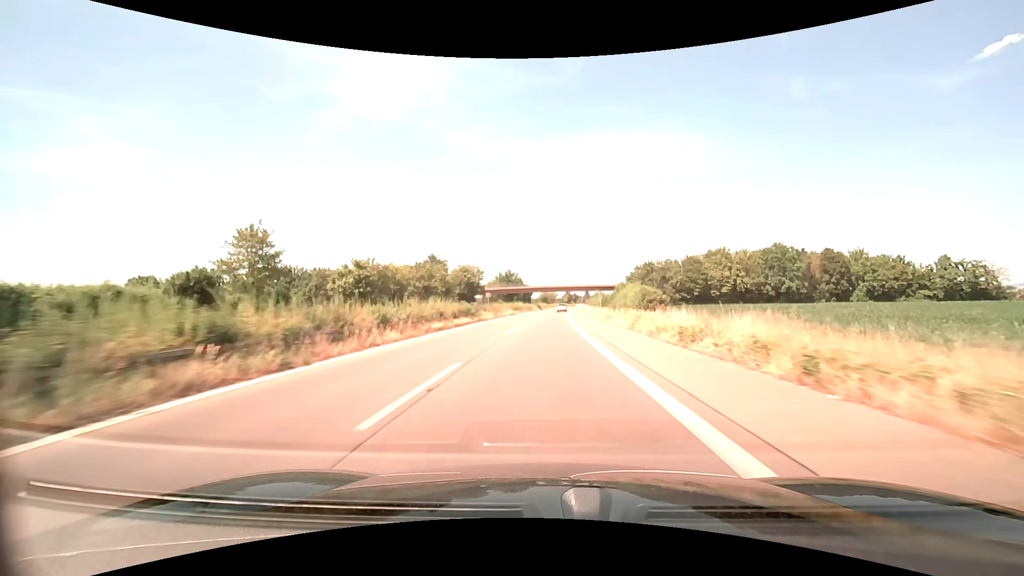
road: trunk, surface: asphalt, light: Day
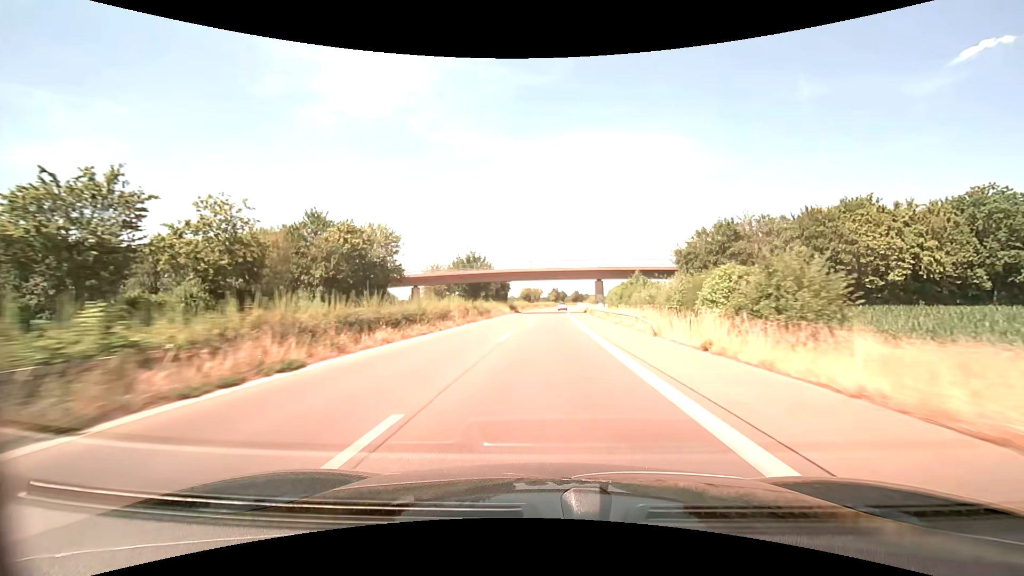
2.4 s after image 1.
(+0.9, +59.5) m; +2°
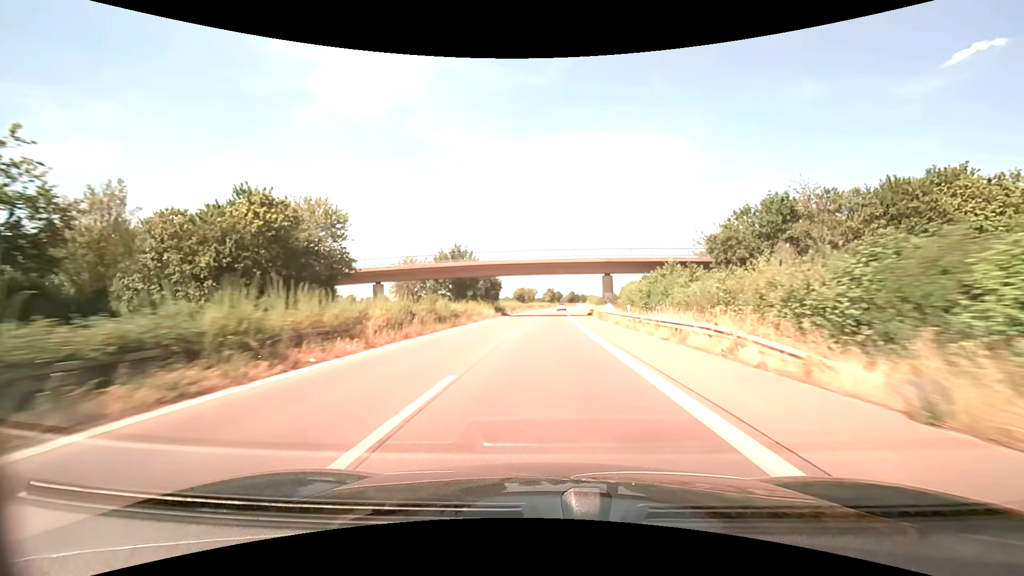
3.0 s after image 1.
(+0.1, +14.8) m; +1°
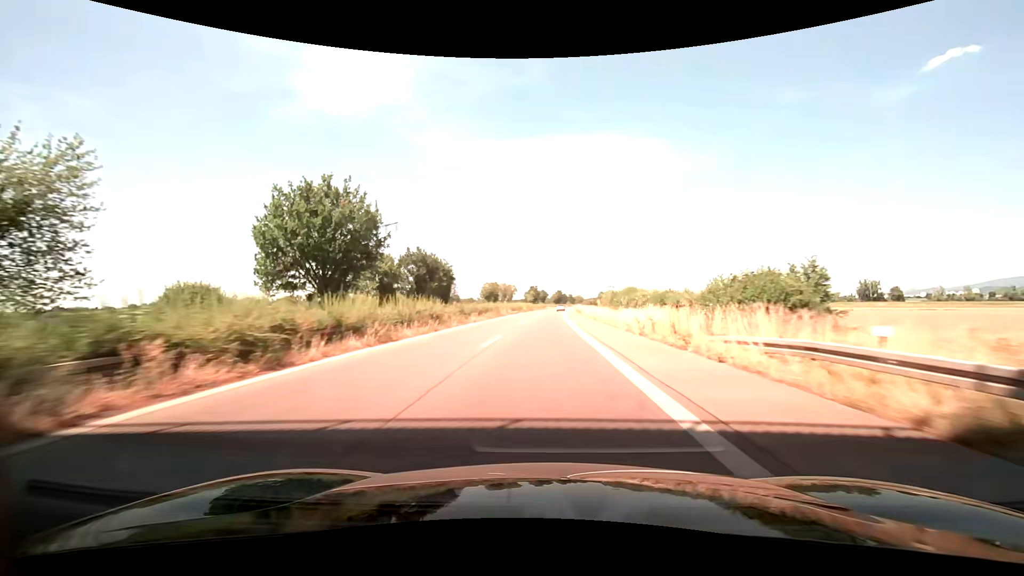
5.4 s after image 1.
(+1.1, +59.3) m; +1°
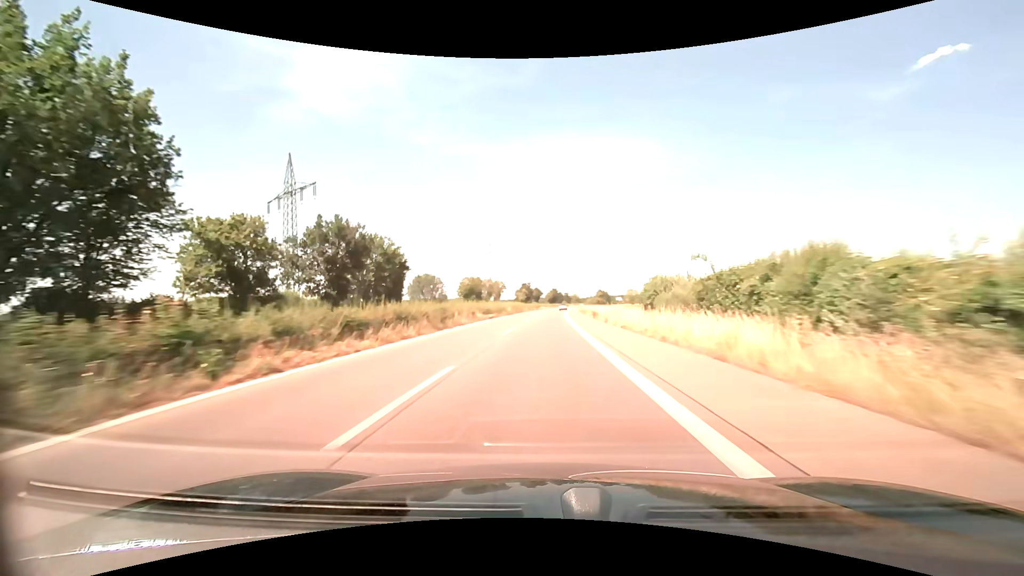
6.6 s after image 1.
(+0.3, +29.6) m; +1°
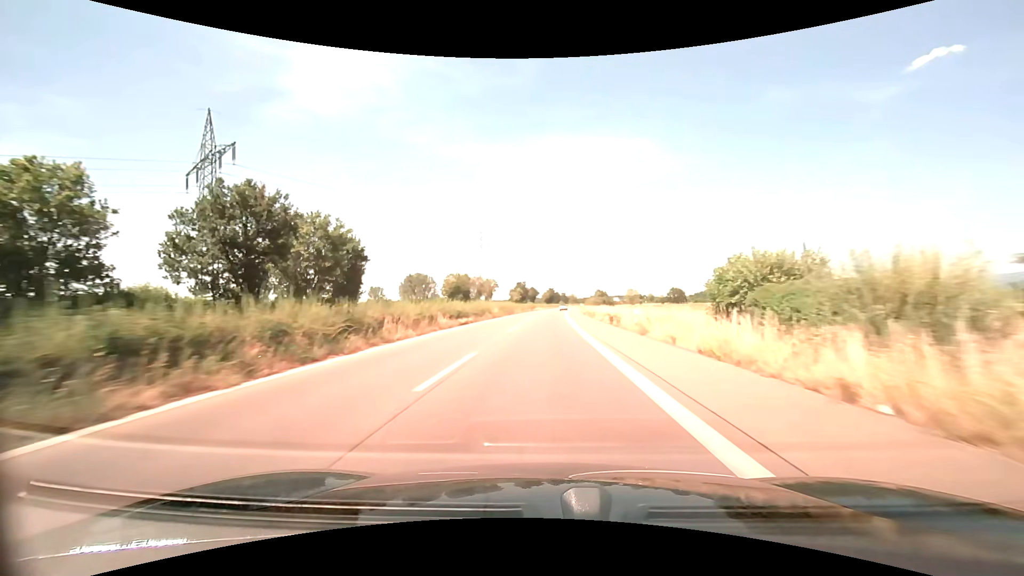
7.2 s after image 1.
(0.0, +14.8) m; 0°
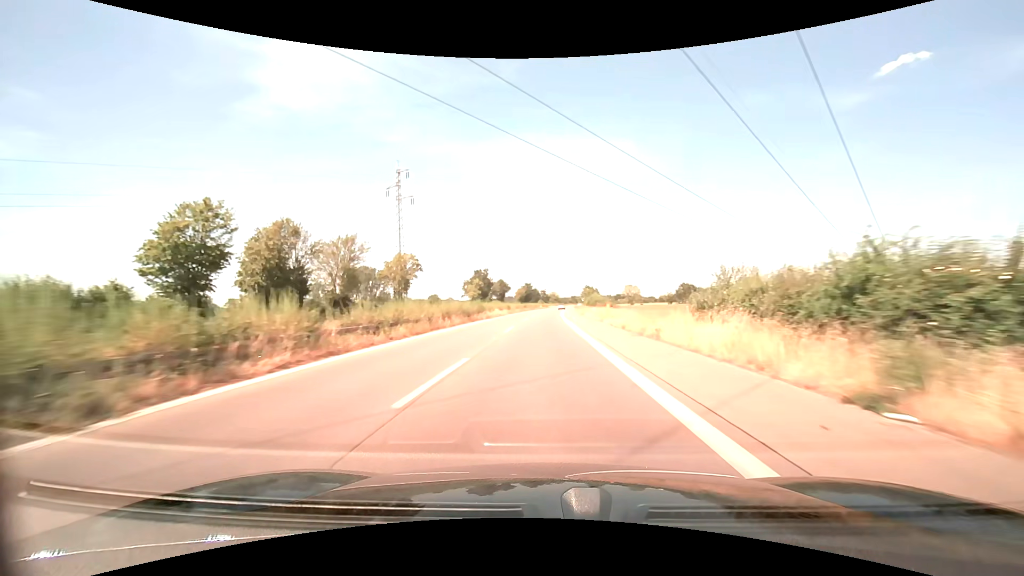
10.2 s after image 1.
(+1.5, +73.8) m; +3°
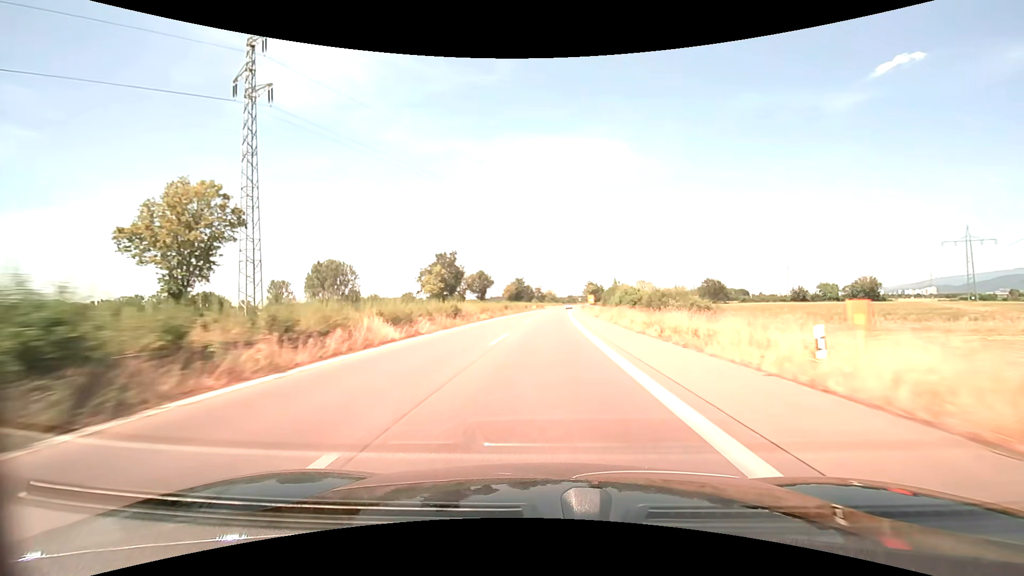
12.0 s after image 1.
(+0.2, +44.2) m; +1°
(0, +10) (0, +20) (0, +30) (+1, +40) (+1, +50) (+1, +60) (+2, +70) (+2, +80) (+2, +90) (+3, +100) m
